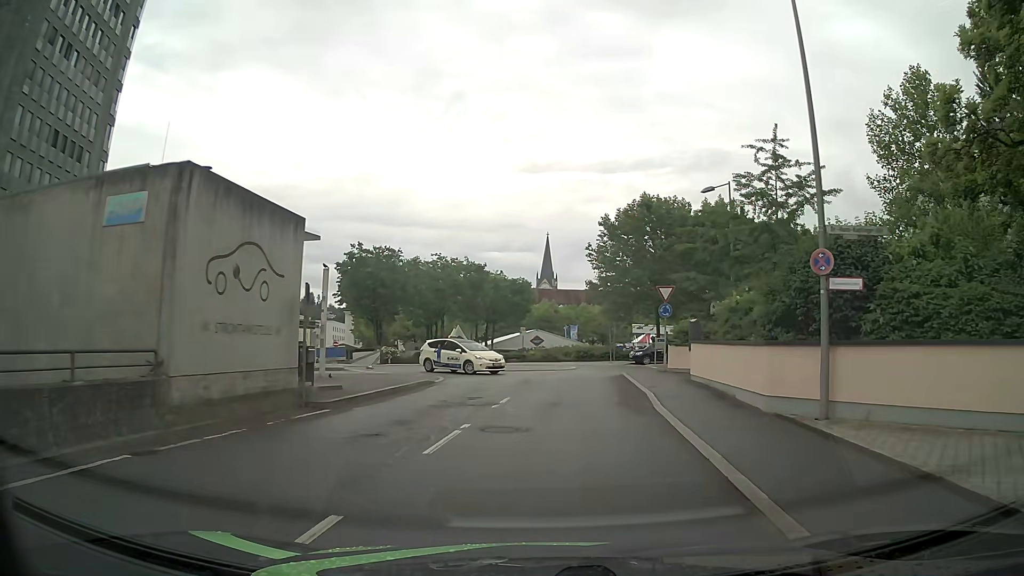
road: residential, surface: asphalt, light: Day
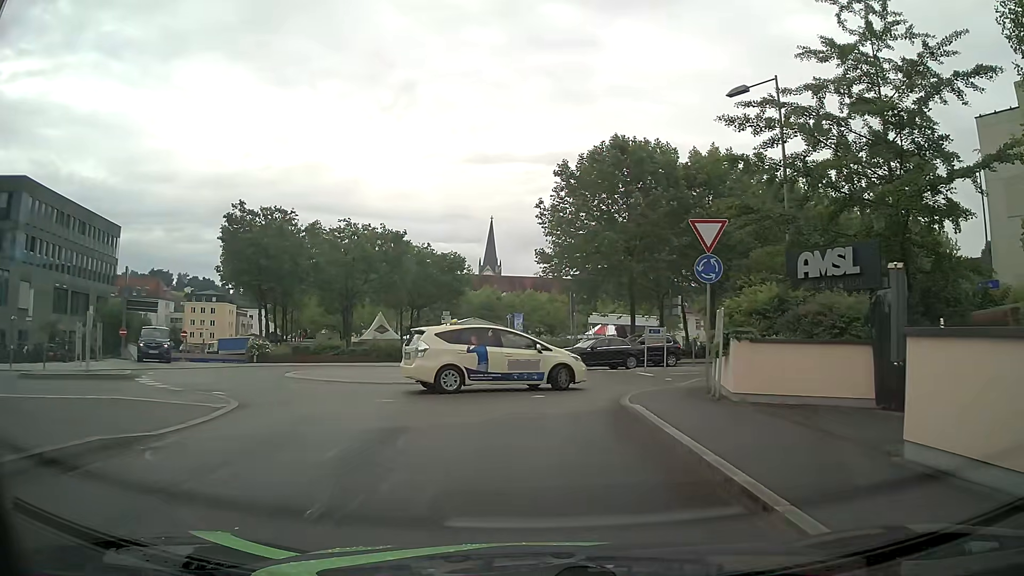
(+0.8, +14.9) m; +5°
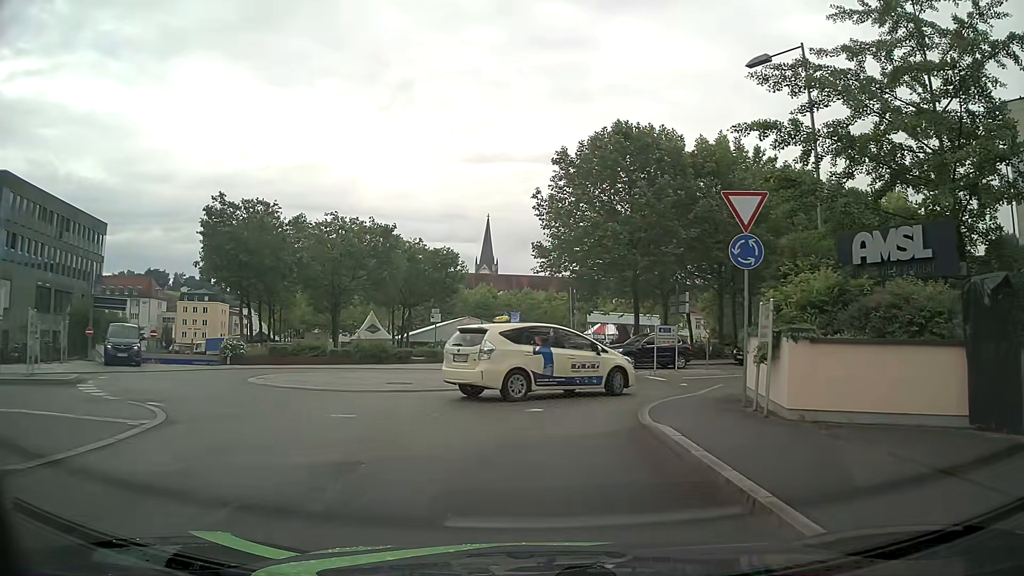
(0.0, +2.7) m; 0°
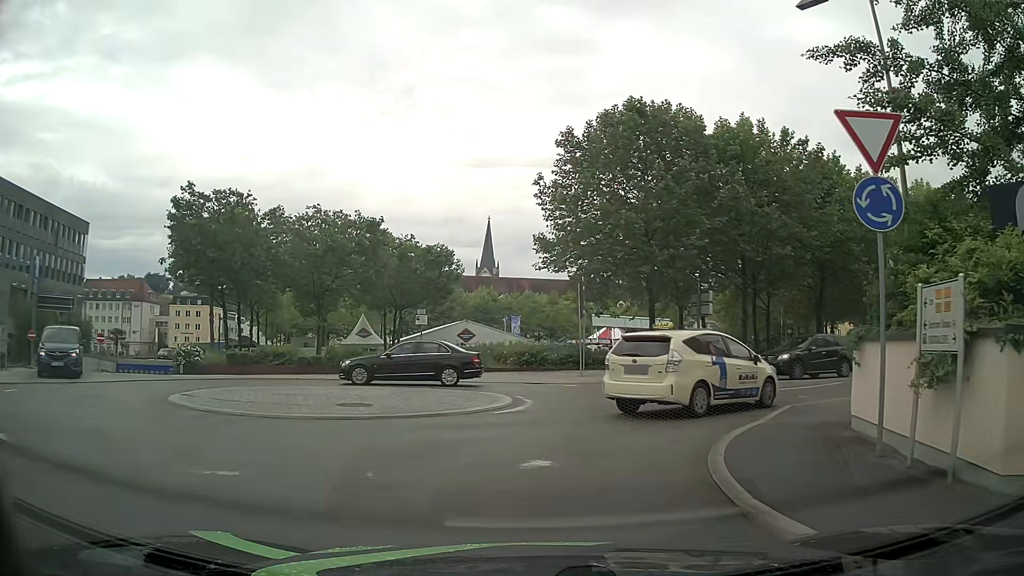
(0.0, +4.7) m; +1°
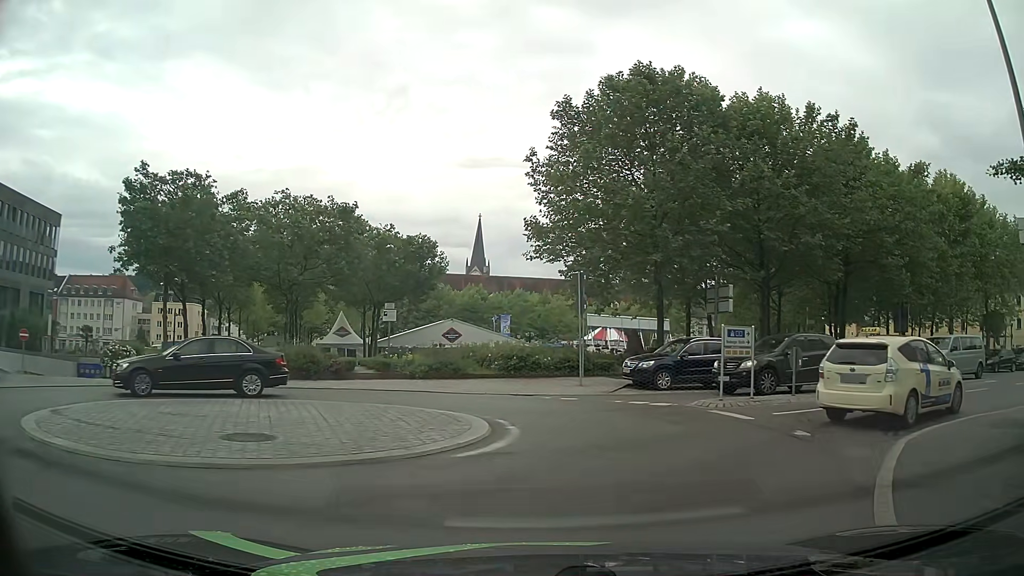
(0.0, +4.8) m; 0°
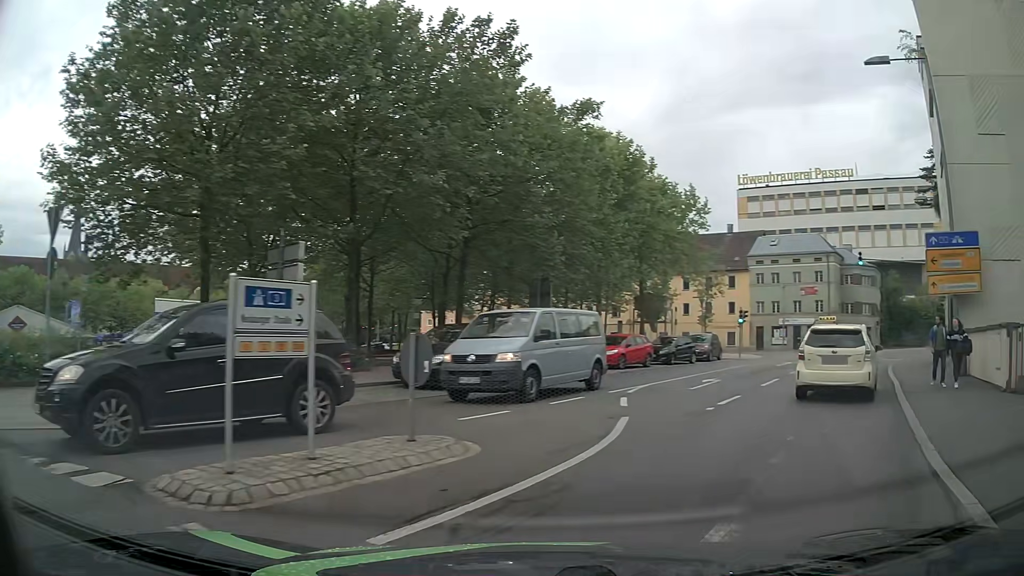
(+2.3, +9.2) m; +36°
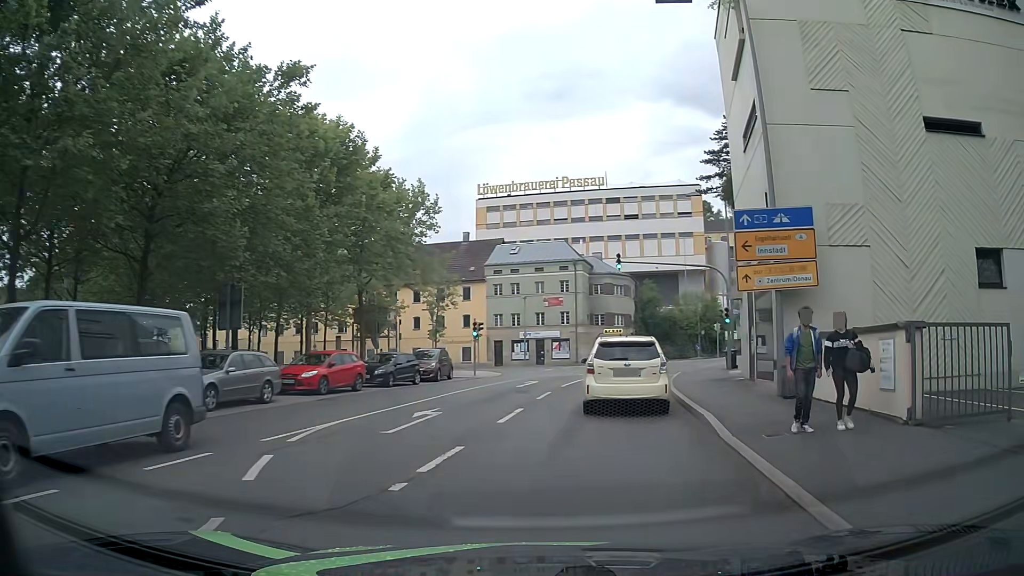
(+1.2, +5.7) m; +22°
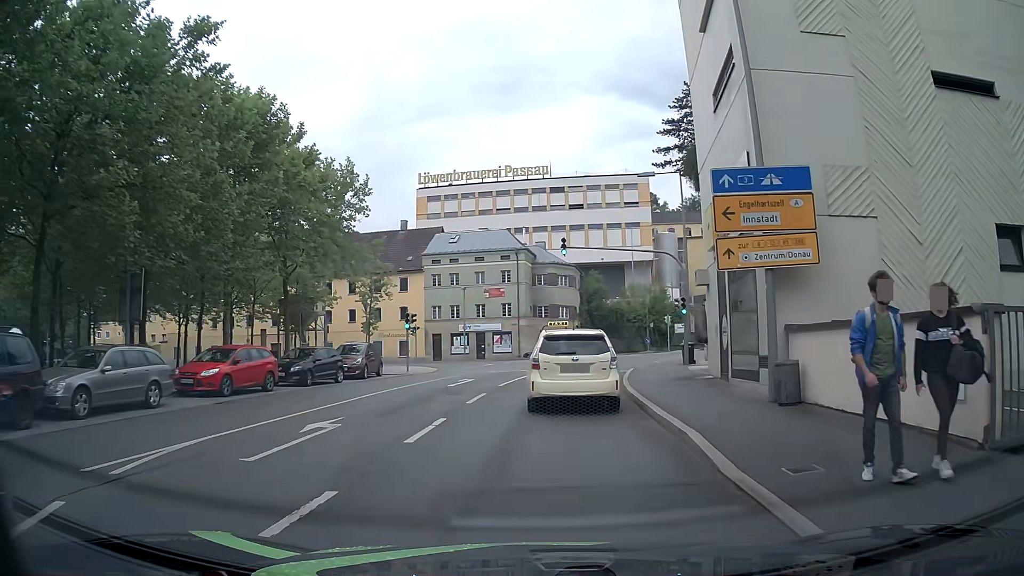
(+0.1, +3.3) m; +3°
(0, +10) (+1, +20) (+3, +30) (+5, +39) (+10, +49) (+15, +57) (+22, +64) (+30, +70) (+39, +74) (+47, +79) m
